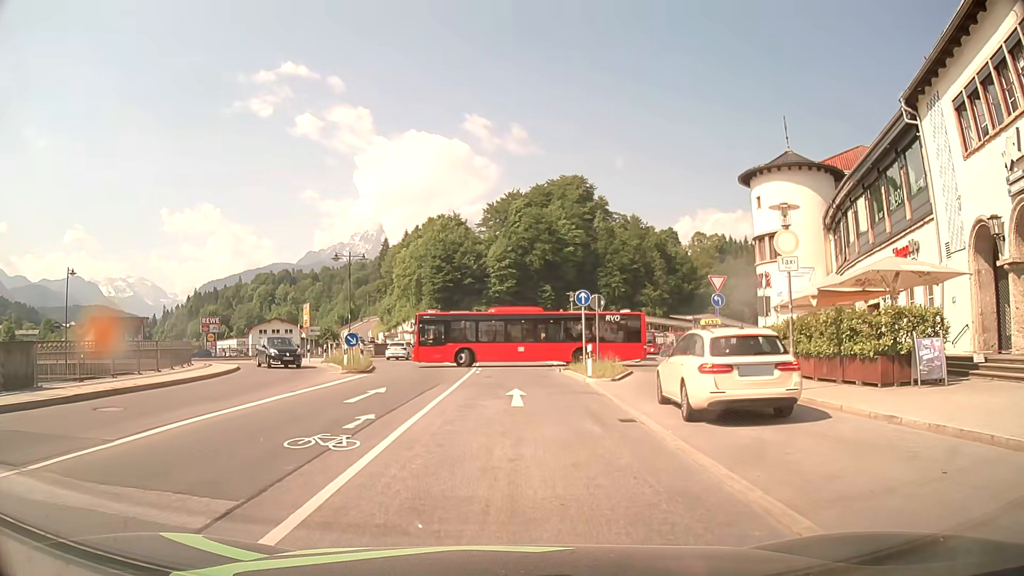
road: primary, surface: asphalt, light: Day
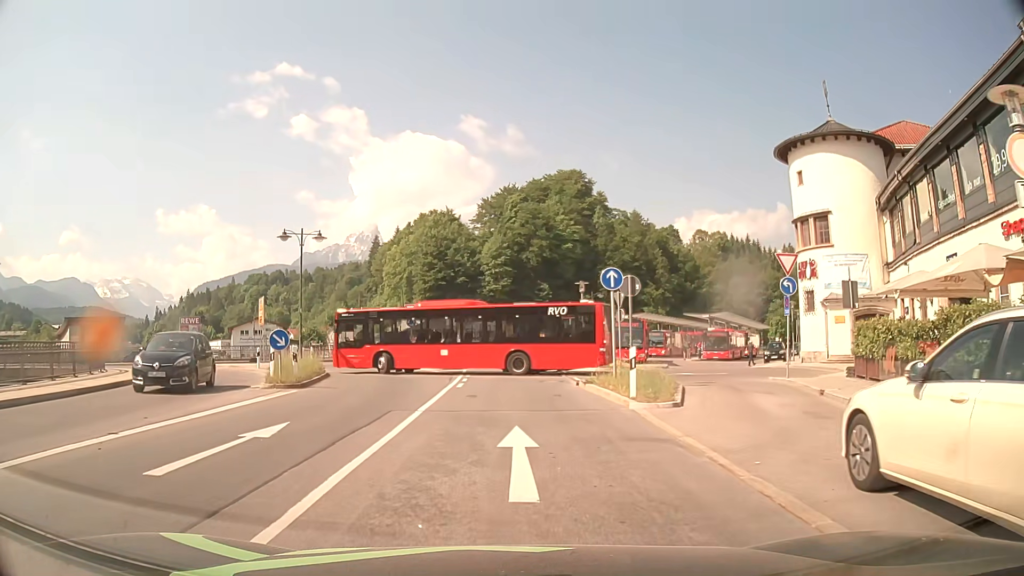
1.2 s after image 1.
(0.0, +8.4) m; +1°
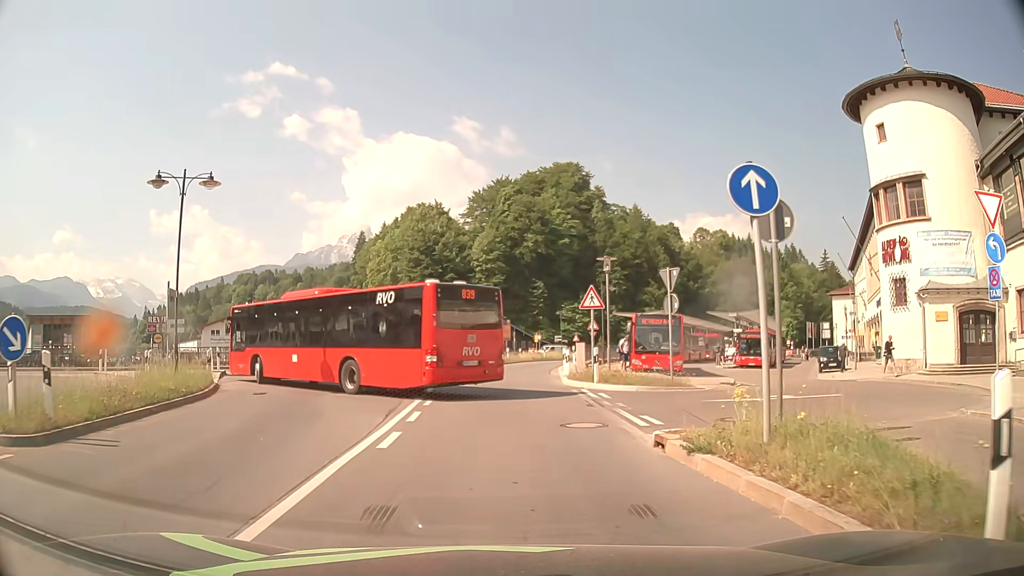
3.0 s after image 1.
(+0.1, +11.1) m; 0°
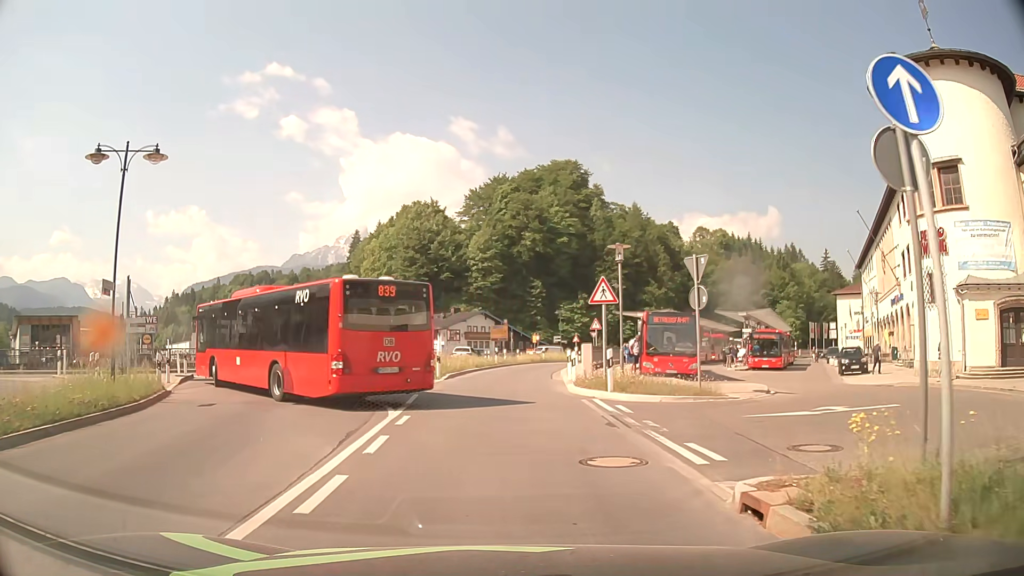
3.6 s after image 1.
(0.0, +3.3) m; 0°
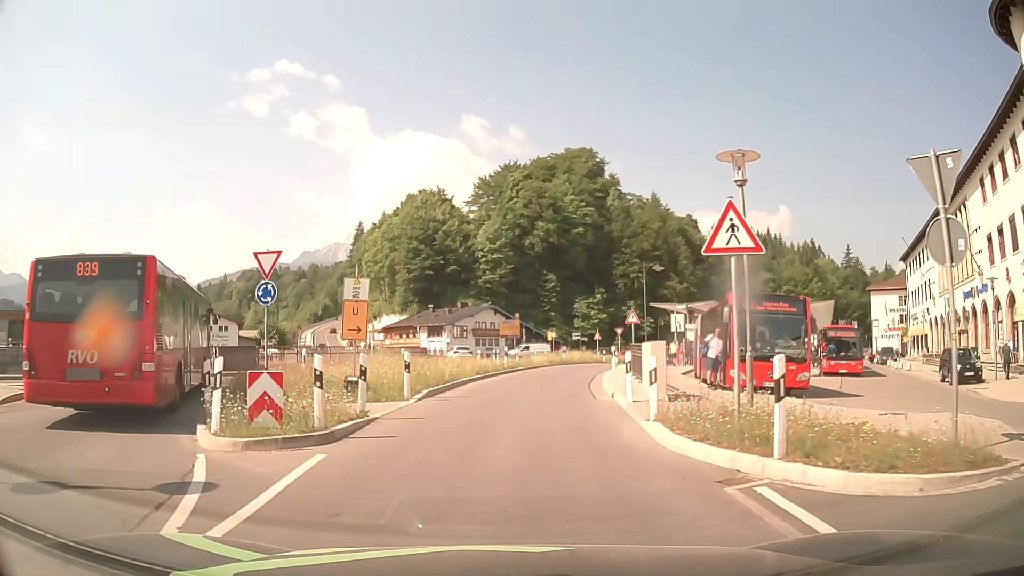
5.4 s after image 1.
(0.0, +10.5) m; -1°
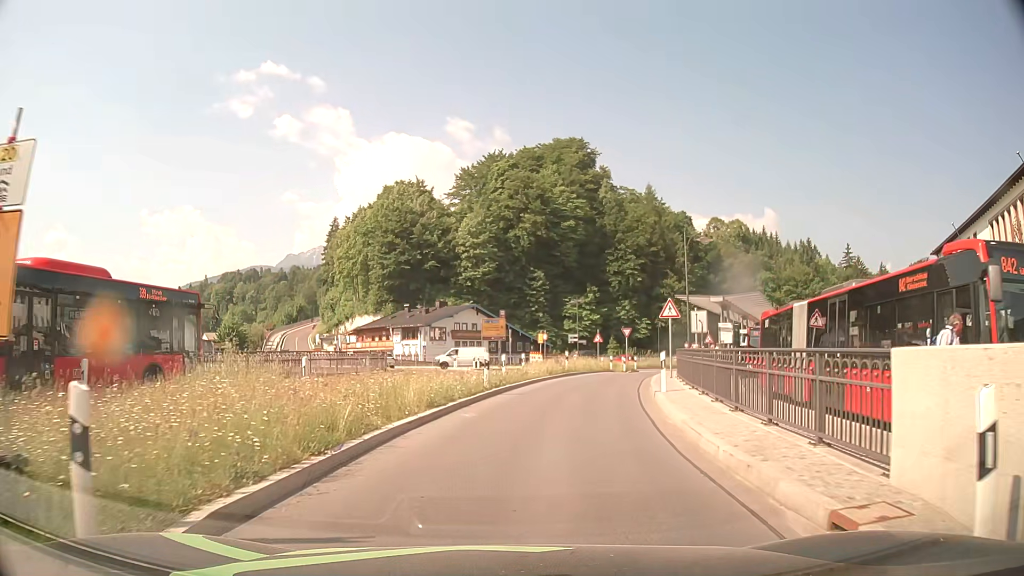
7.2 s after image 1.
(+0.2, +11.9) m; +2°
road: primary_link
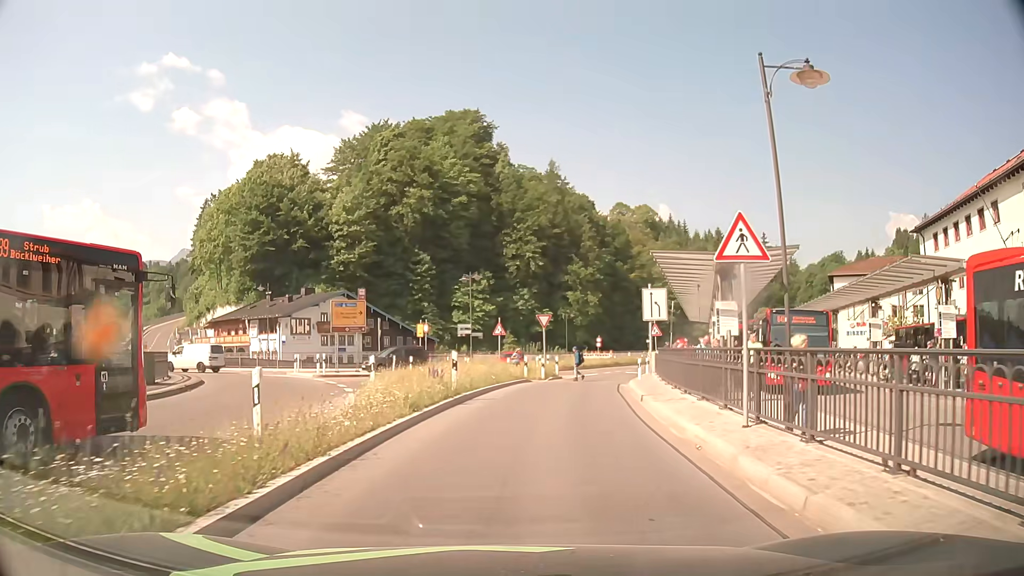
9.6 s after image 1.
(+1.3, +17.5) m; +10°
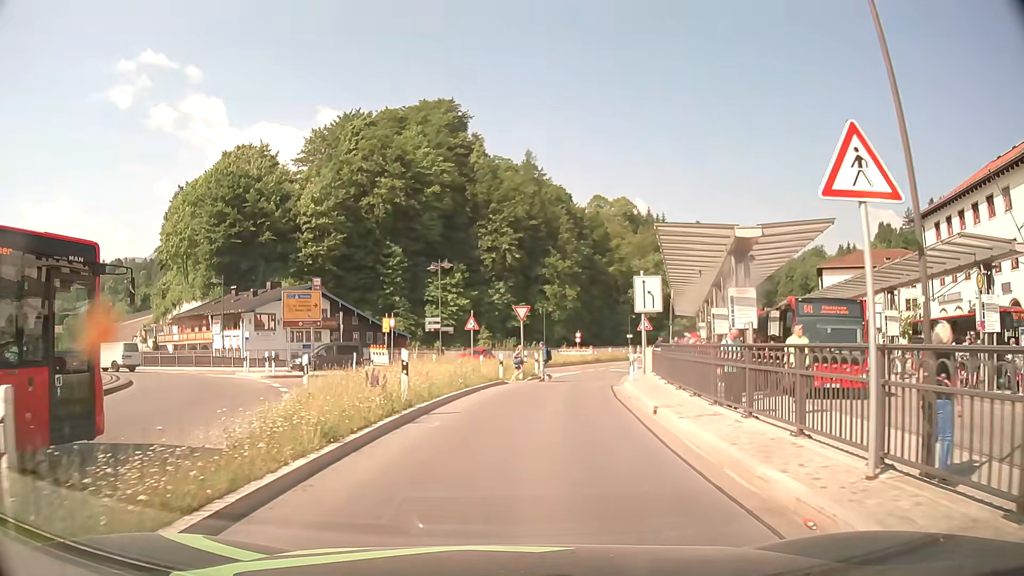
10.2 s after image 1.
(+0.1, +4.2) m; +2°
(0, +10) (+1, +20) (+3, +30) (+5, +40) (+7, +49) (+10, +59) (+12, +69) (+15, +78) (+19, +87) (+25, +96) m
